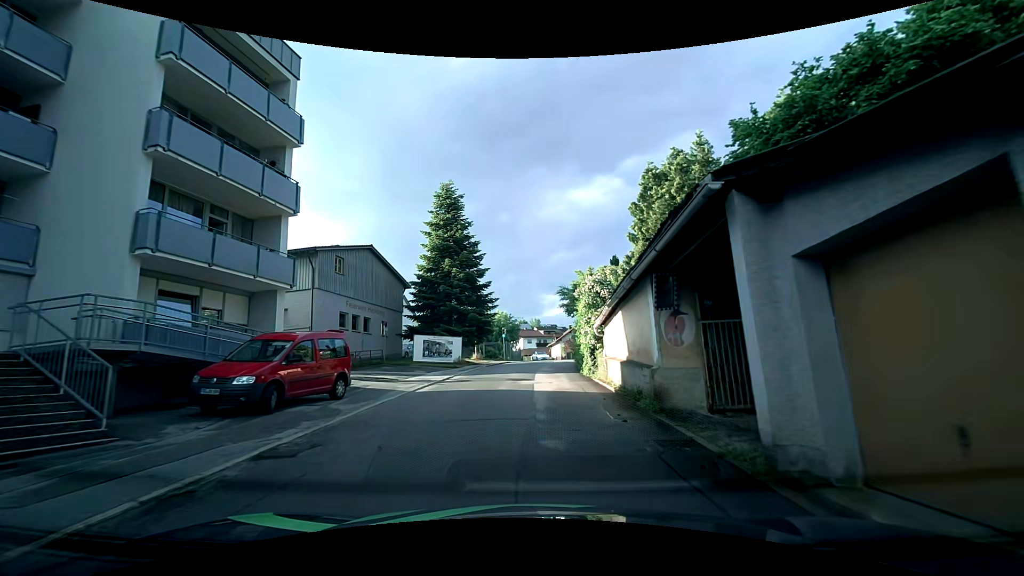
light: Day
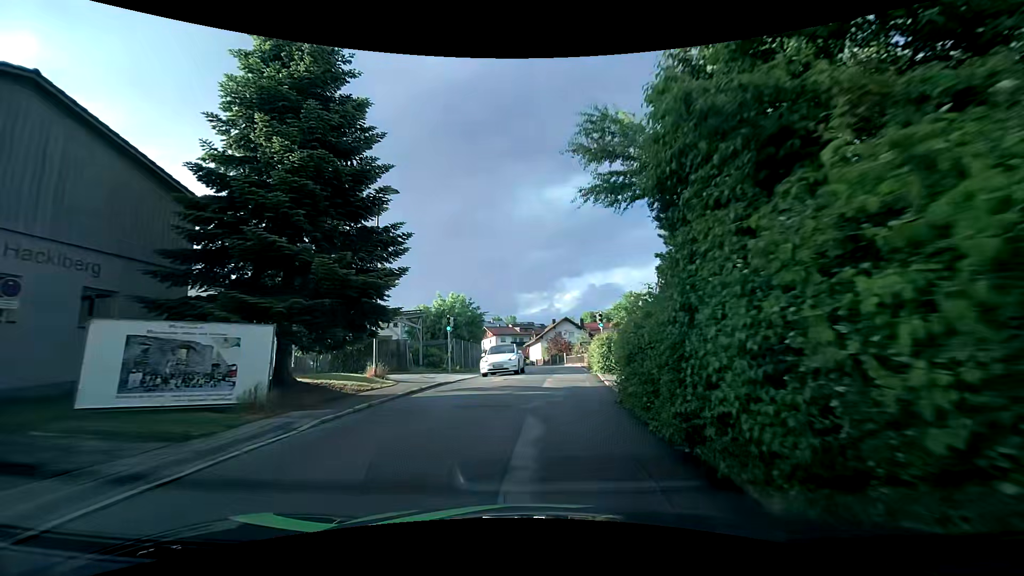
(+0.3, +23.4) m; +1°
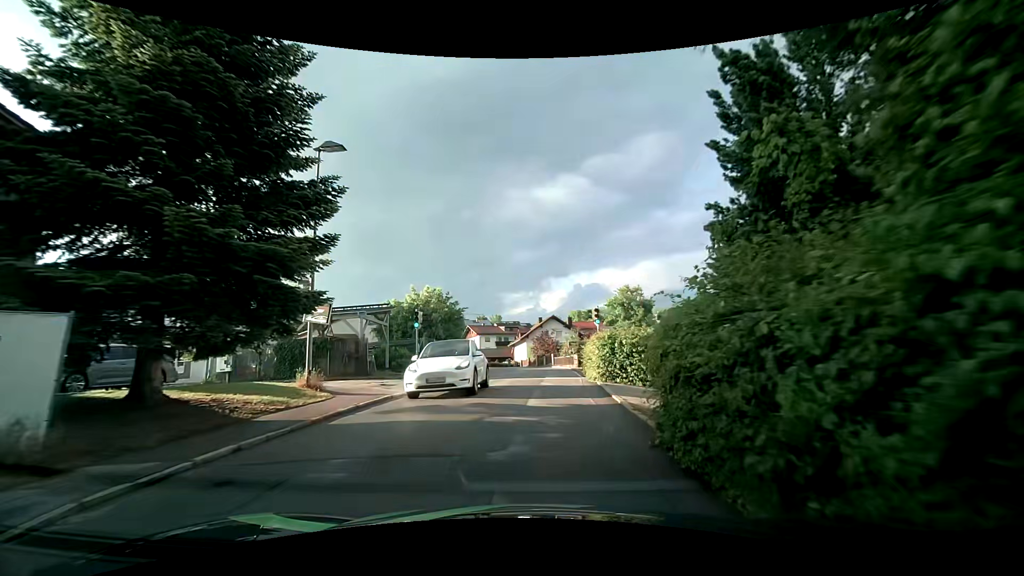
(+0.2, +4.8) m; +2°
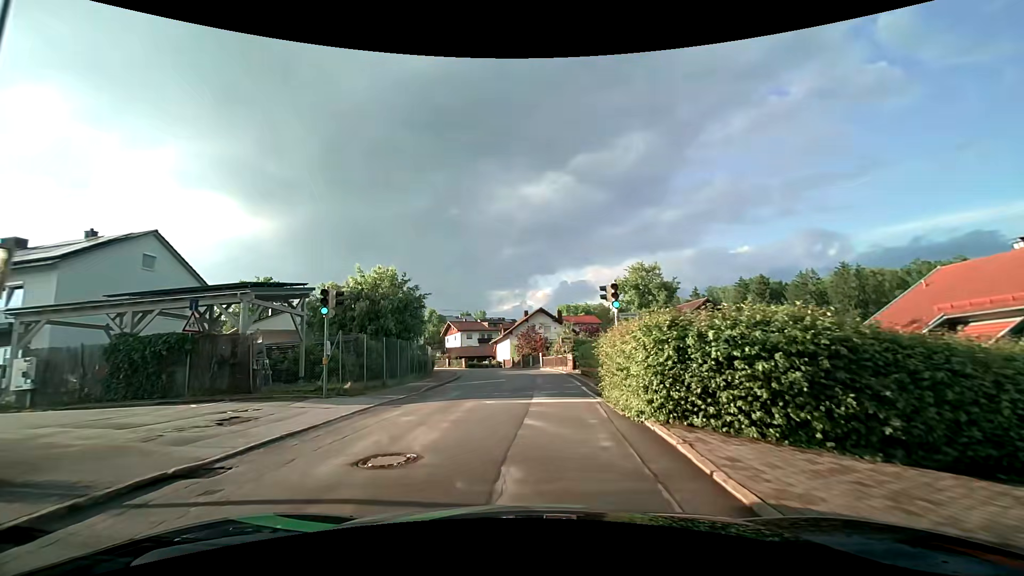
(+0.2, +9.6) m; +2°
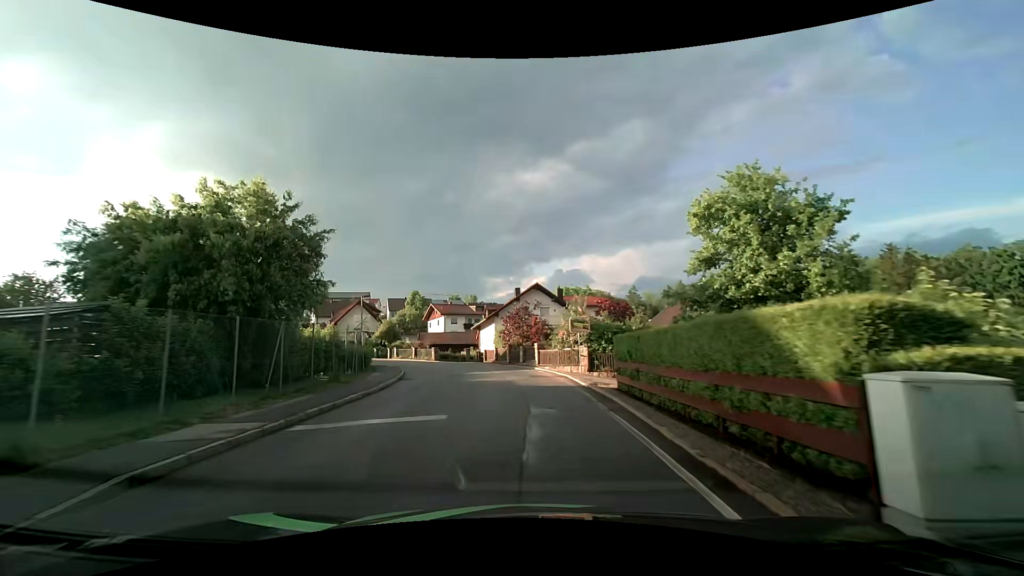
(-0.1, +14.7) m; 0°
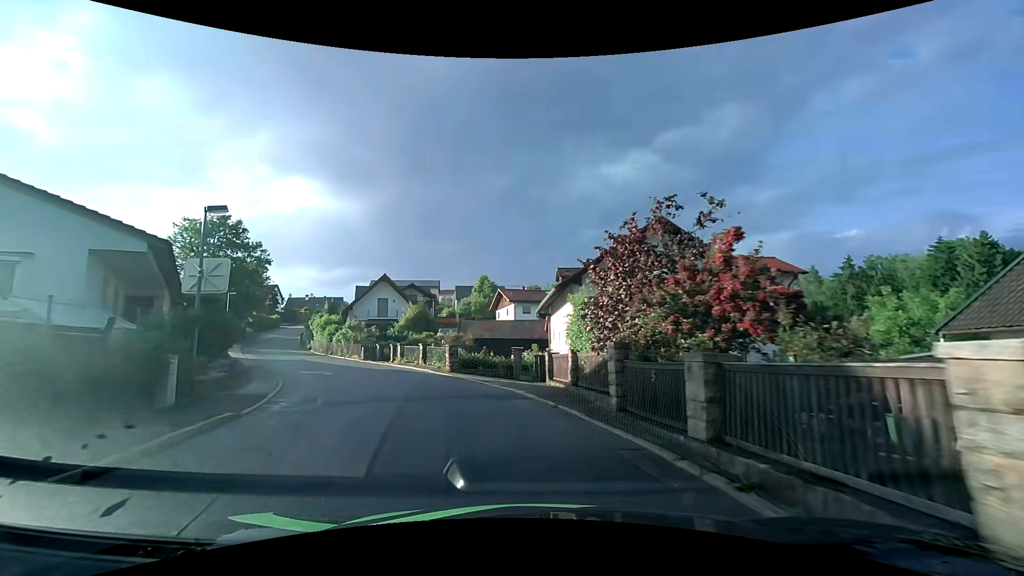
(-1.1, +23.6) m; -10°
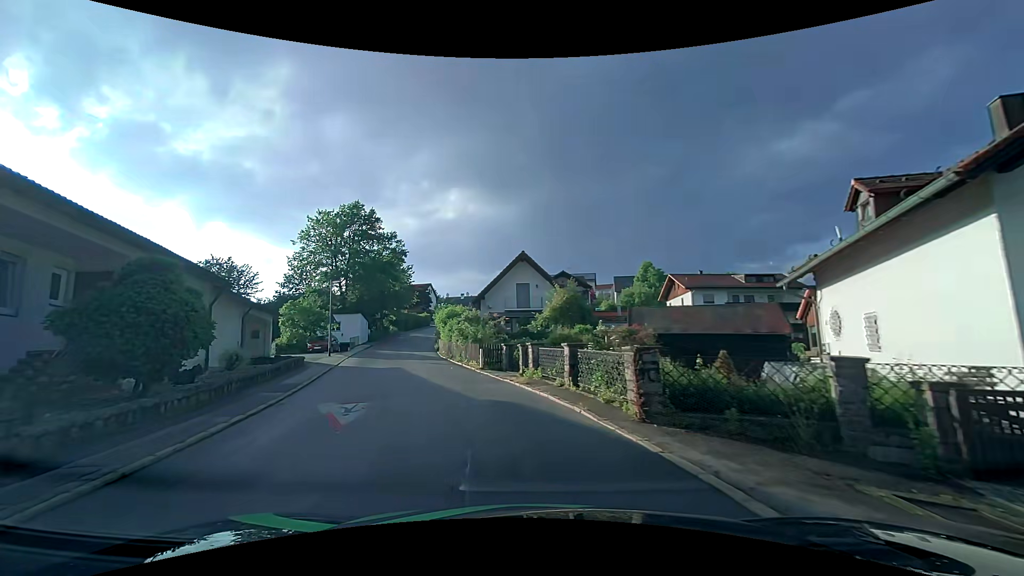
(-2.0, +13.6) m; -17°
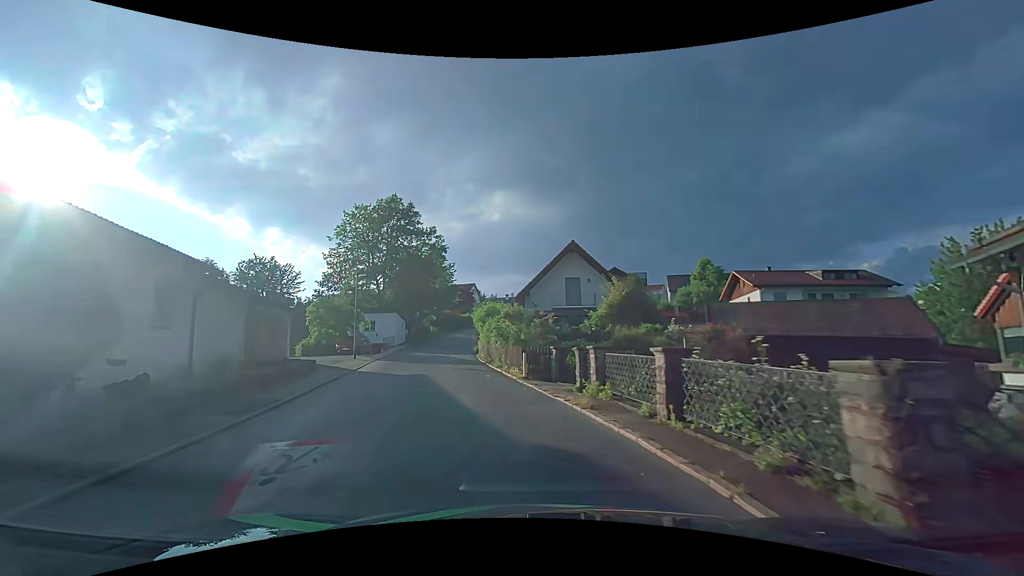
(-0.2, +4.6) m; -6°
(-1, +10) (-3, +20) (-5, +30) (-6, +39) (-7, +49) (-8, +59) (-8, +69) (-7, +79) (-6, +89) (-4, +99) m
